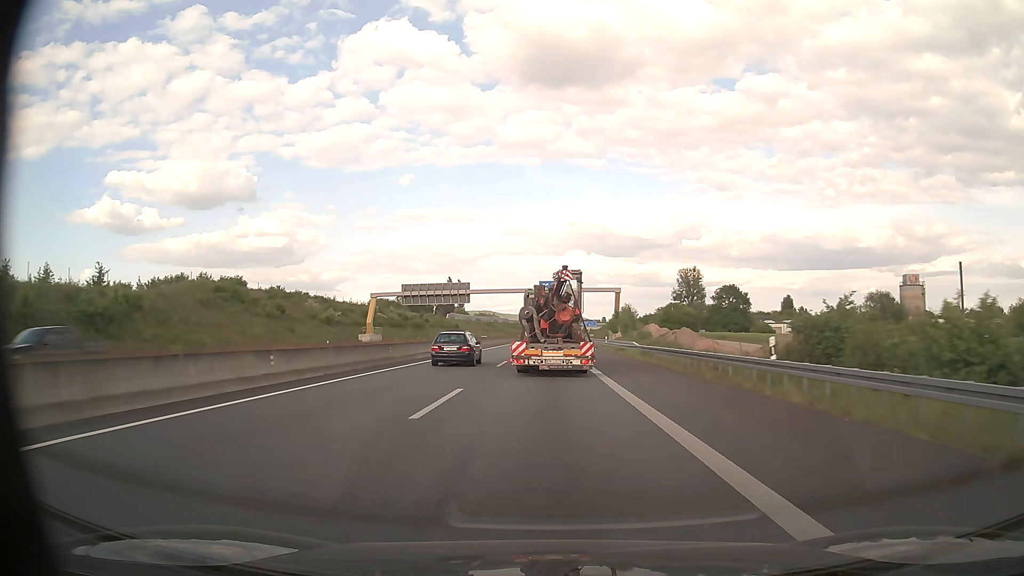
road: motorway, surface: asphalt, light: Day
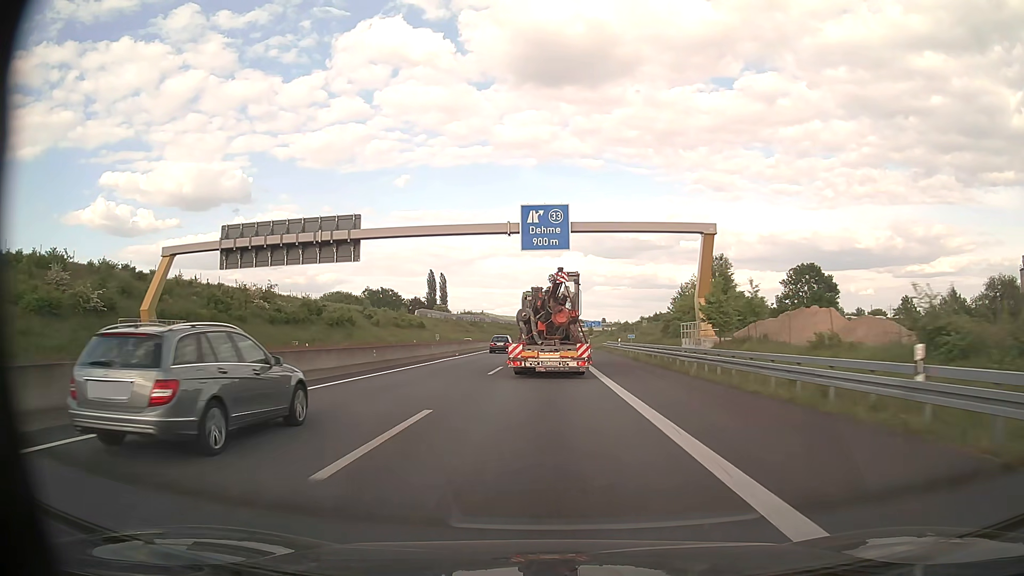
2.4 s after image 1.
(+0.2, +59.2) m; 0°
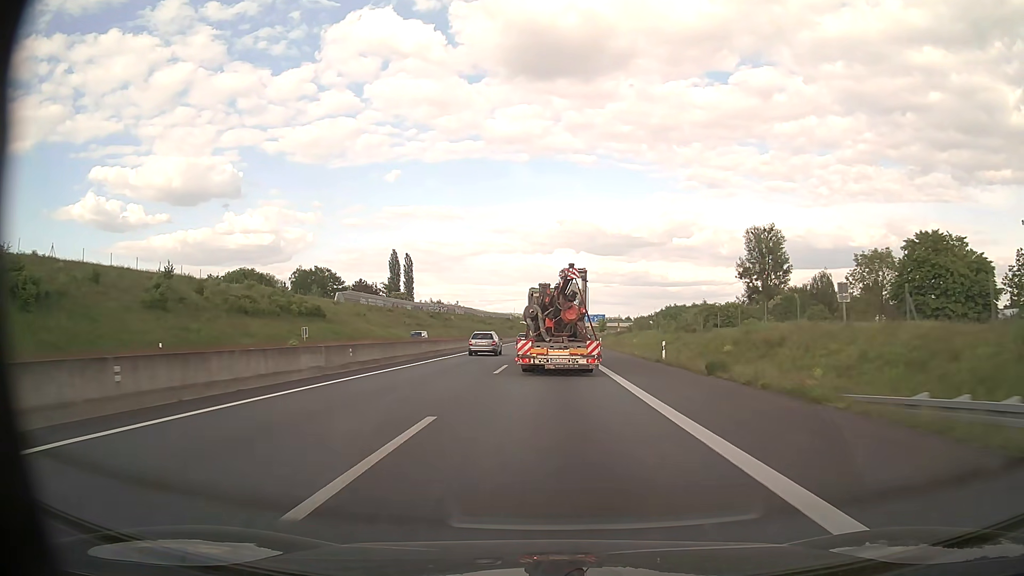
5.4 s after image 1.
(+0.1, +74.2) m; +1°
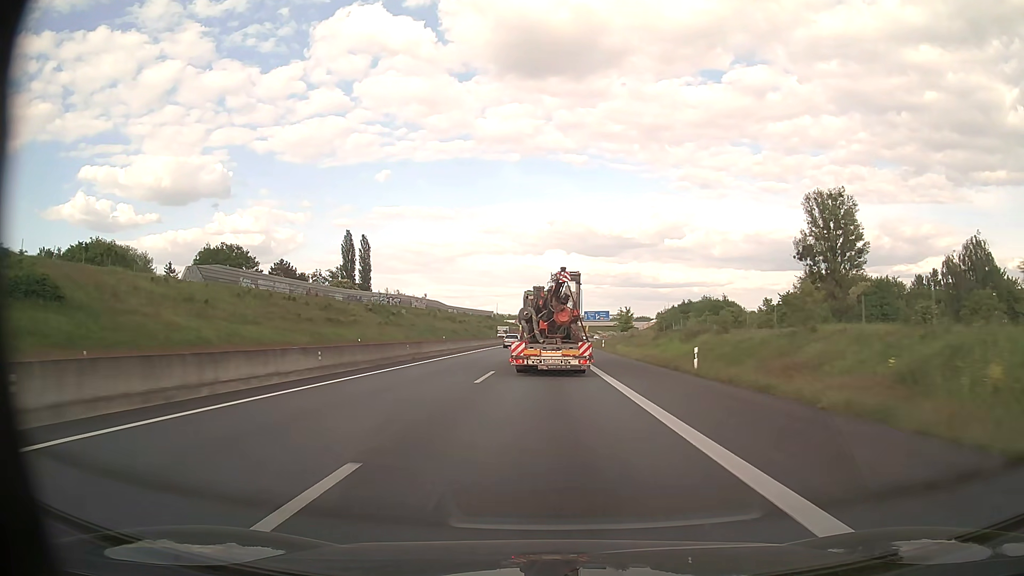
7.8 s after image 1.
(+0.4, +58.5) m; +1°
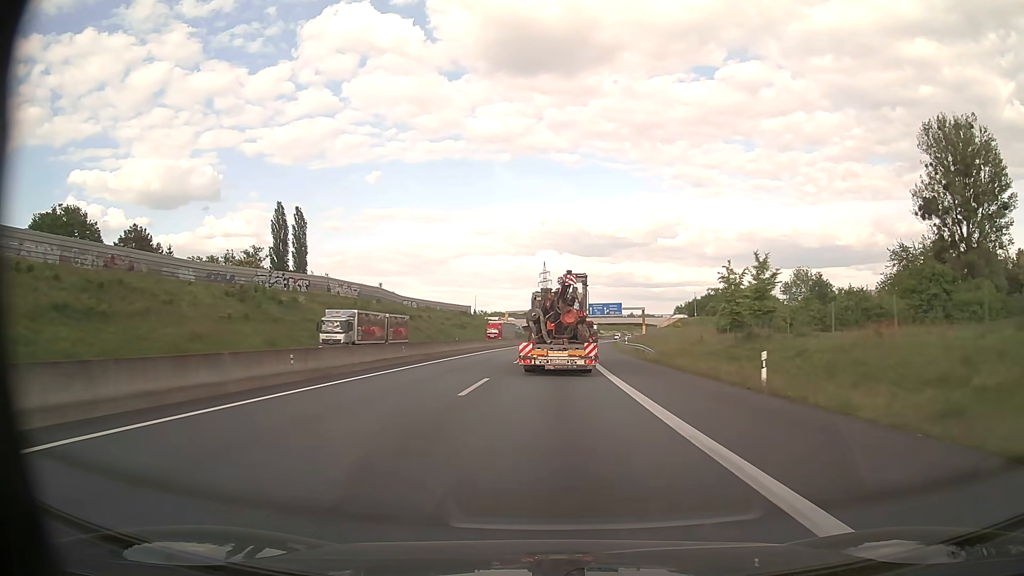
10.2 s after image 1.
(+0.1, +58.5) m; +1°
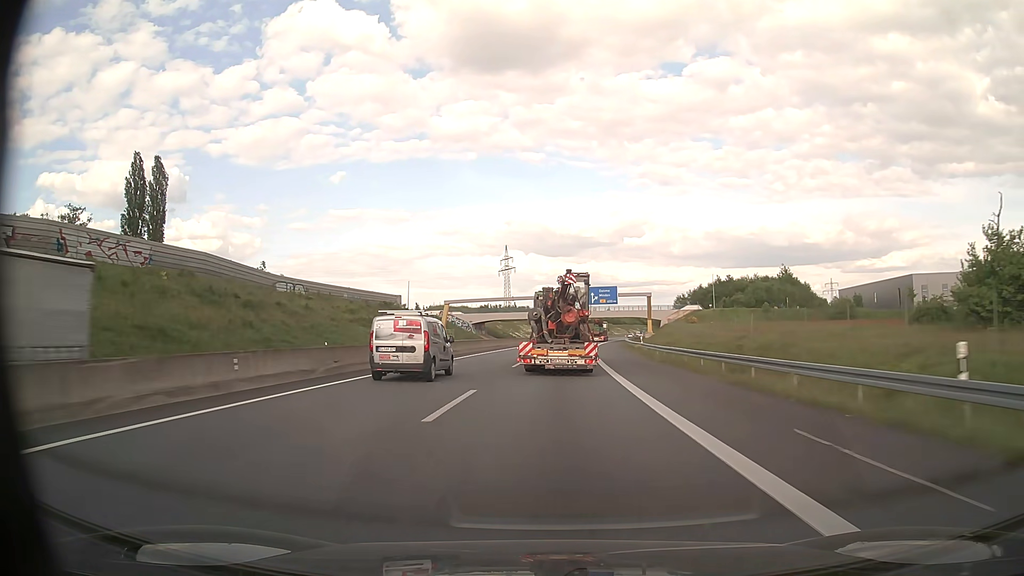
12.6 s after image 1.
(+1.1, +59.3) m; +3°
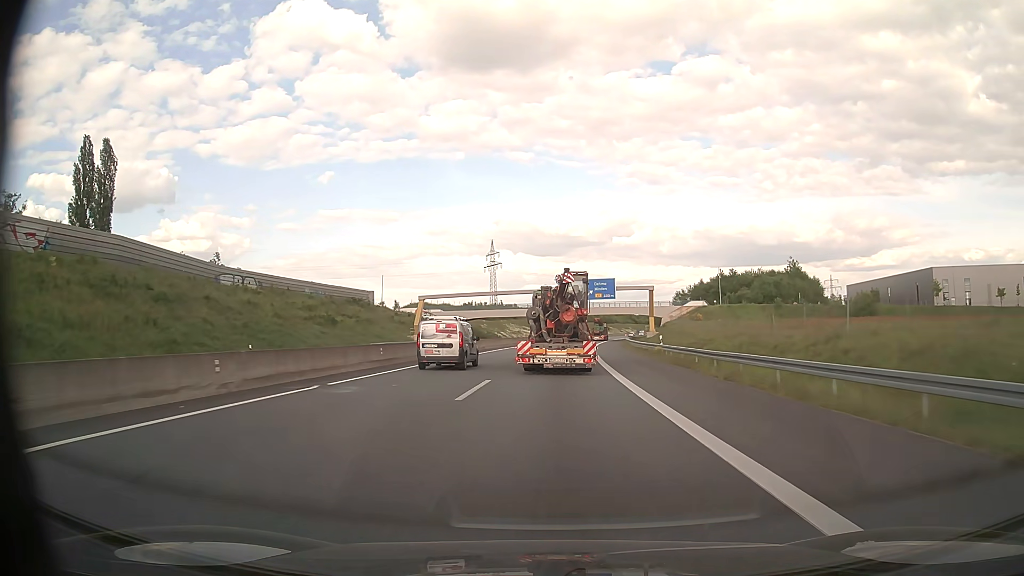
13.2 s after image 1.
(+0.1, +14.8) m; +1°
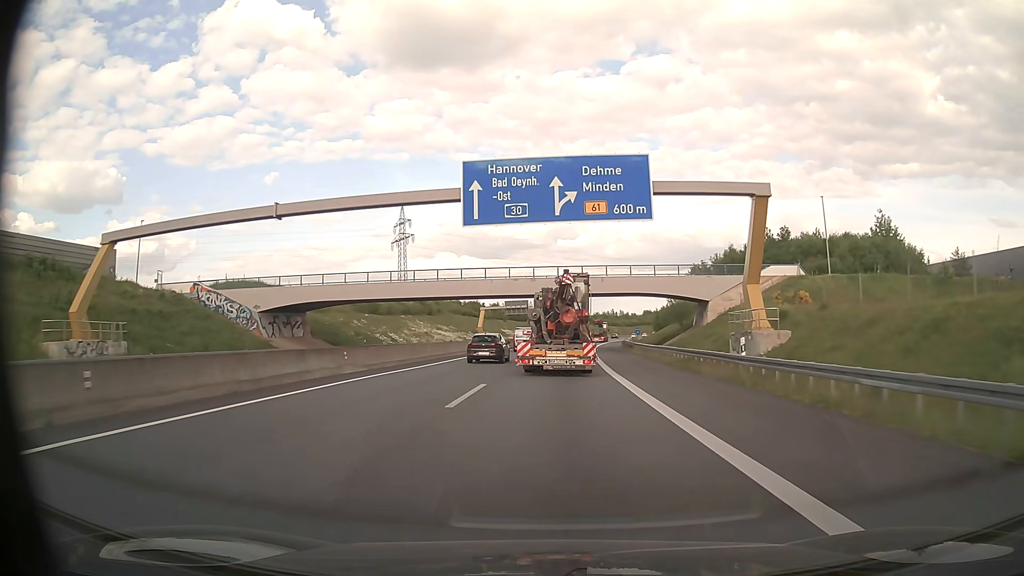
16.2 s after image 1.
(+3.1, +73.8) m; +5°
(0, +10) (0, +20) (+1, +30) (+1, +40) (+1, +50) (+2, +60) (+3, +70) (+3, +80) (+4, +90) (+5, +100) m
